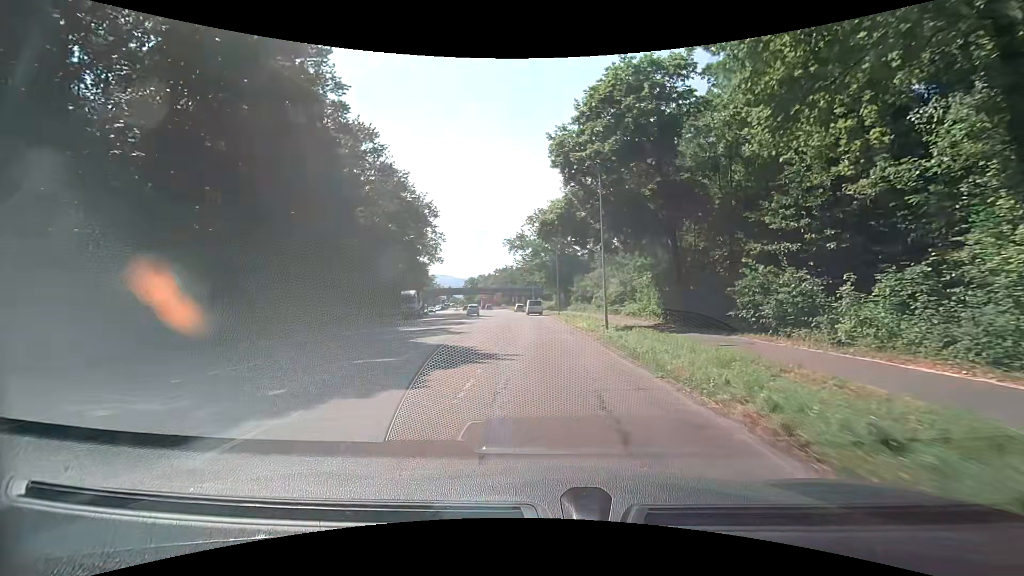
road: secondary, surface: asphalt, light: Day
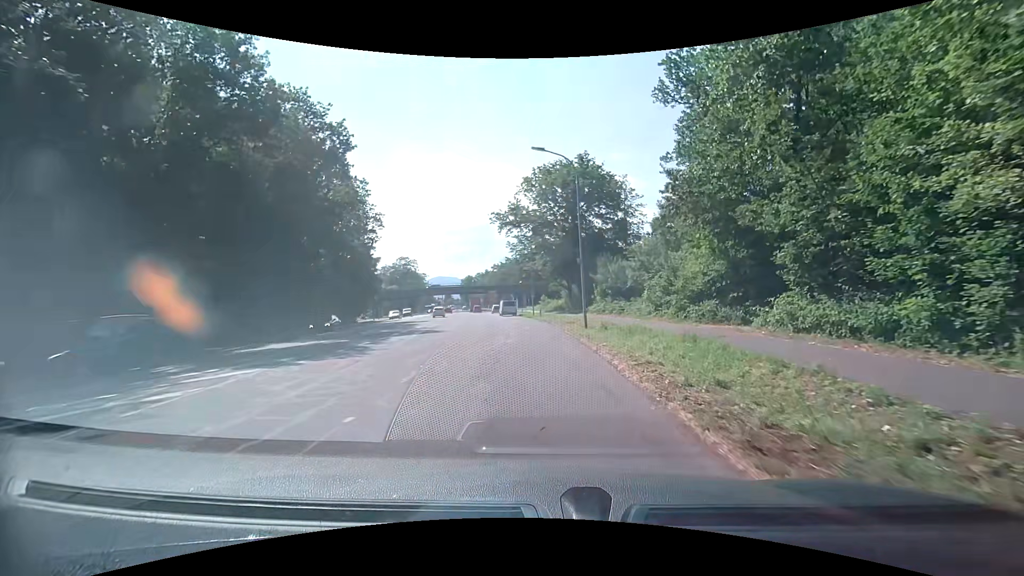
(-0.3, +33.9) m; 0°
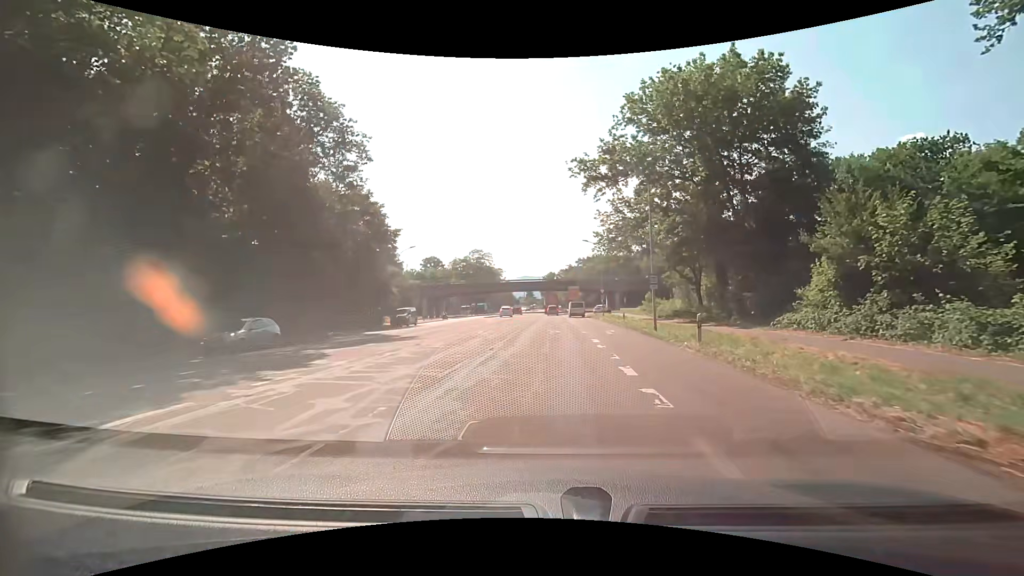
(-2.6, +29.7) m; -11°
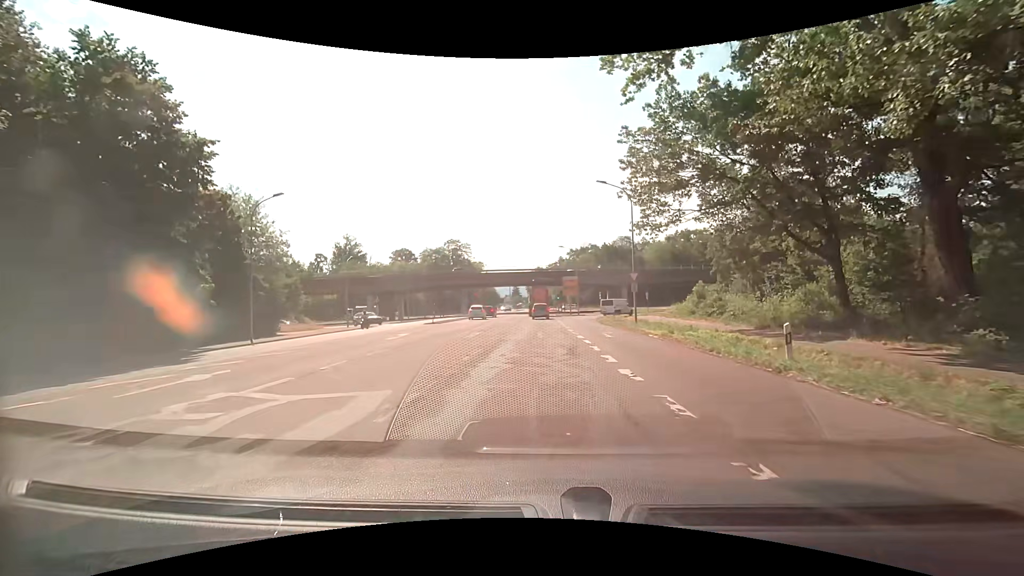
(+0.8, +28.0) m; +3°
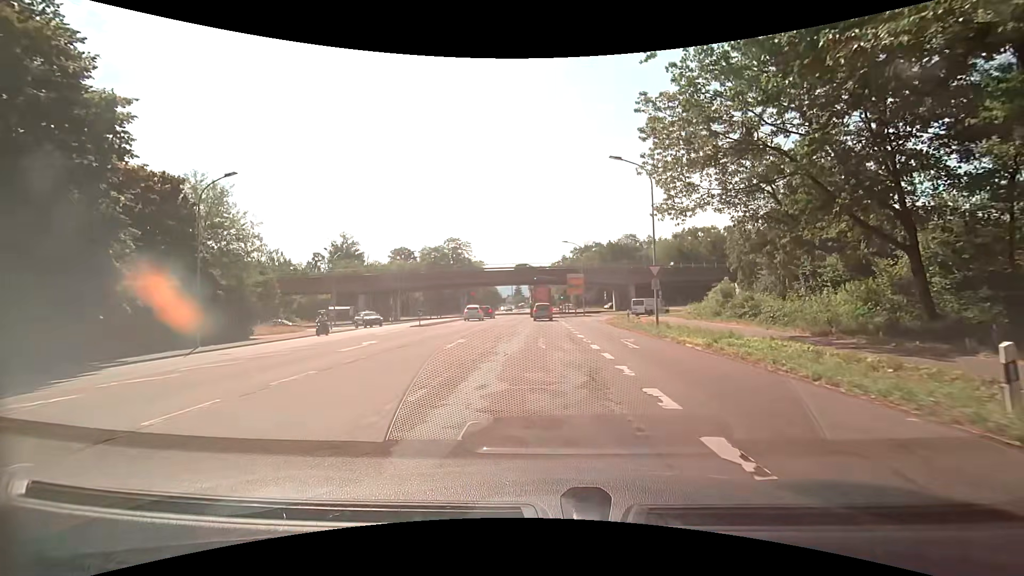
(0.0, +5.2) m; -1°
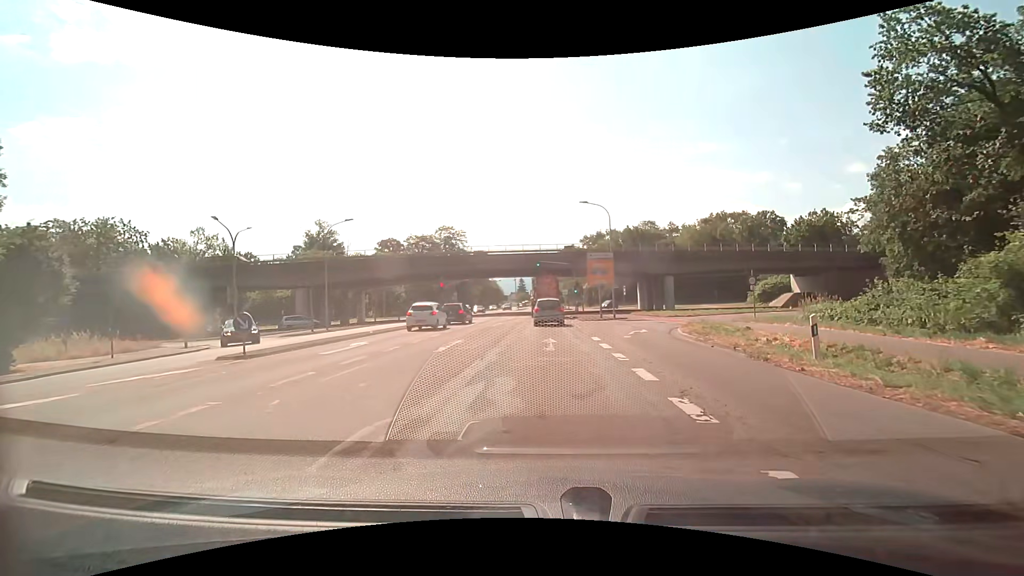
(-0.2, +21.6) m; -1°
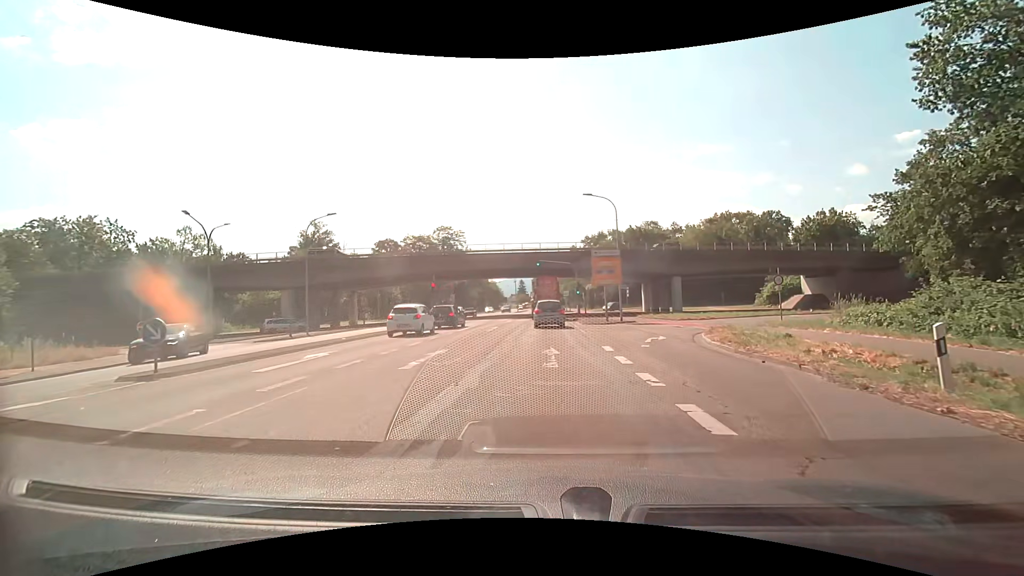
(0.0, +3.3) m; -1°
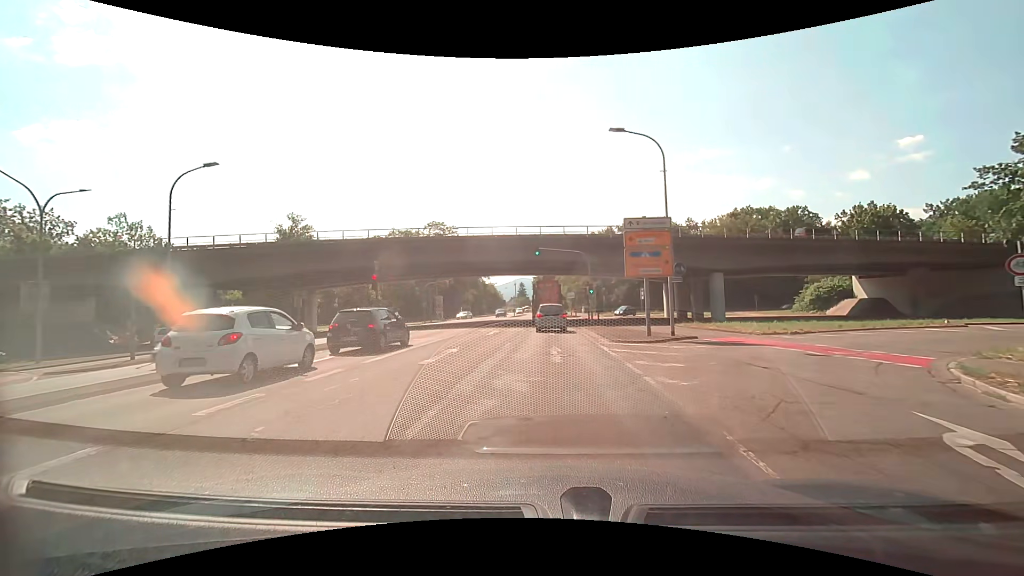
(+0.1, +14.0) m; 0°
(0, +10) (0, +20) (+1, +30) (+1, +40) (+1, +50) (+1, +60) (0, +70) (0, +80) (+1, +90) (+1, +100) m
